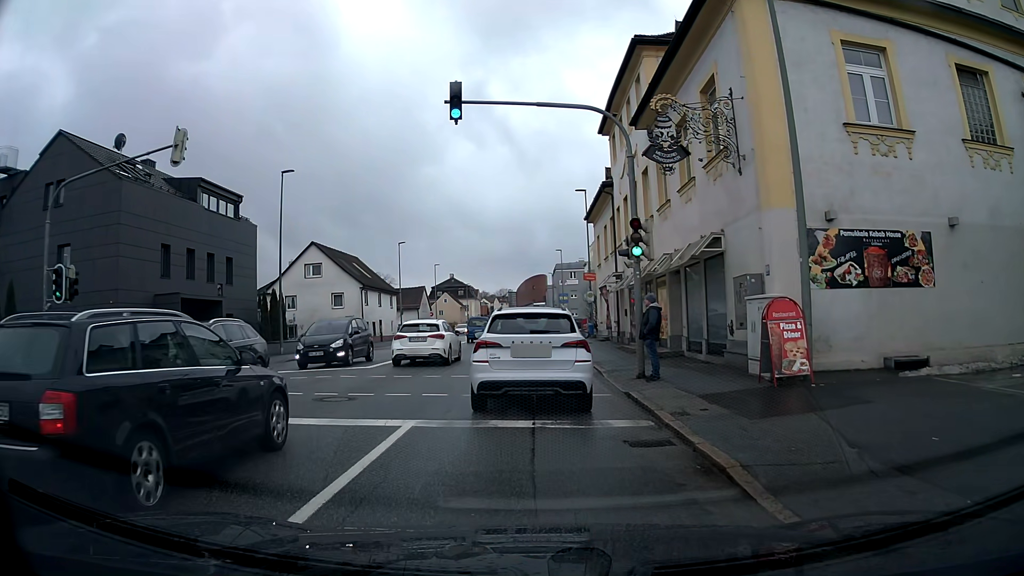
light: Day
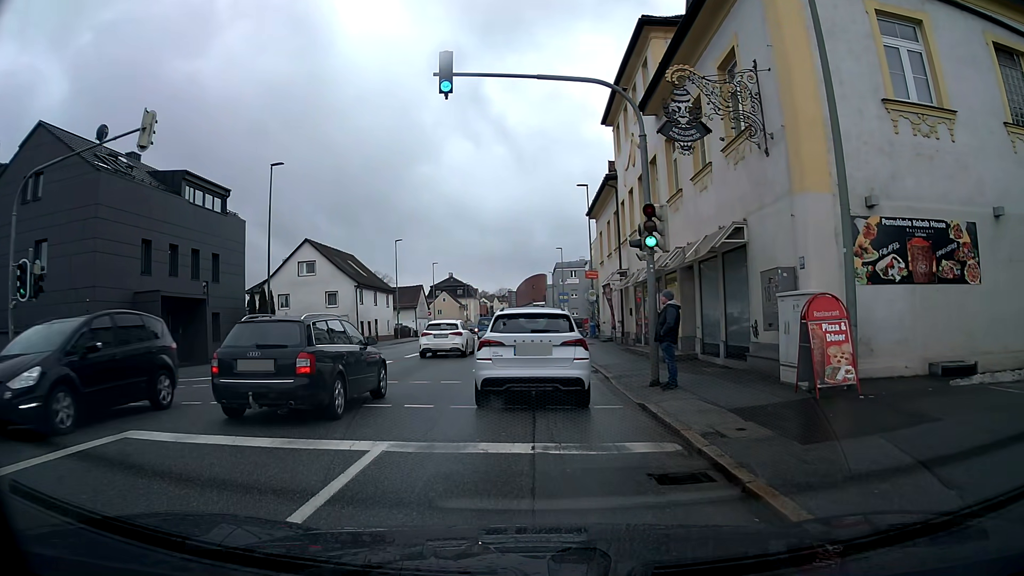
(0.0, +1.6) m; 0°
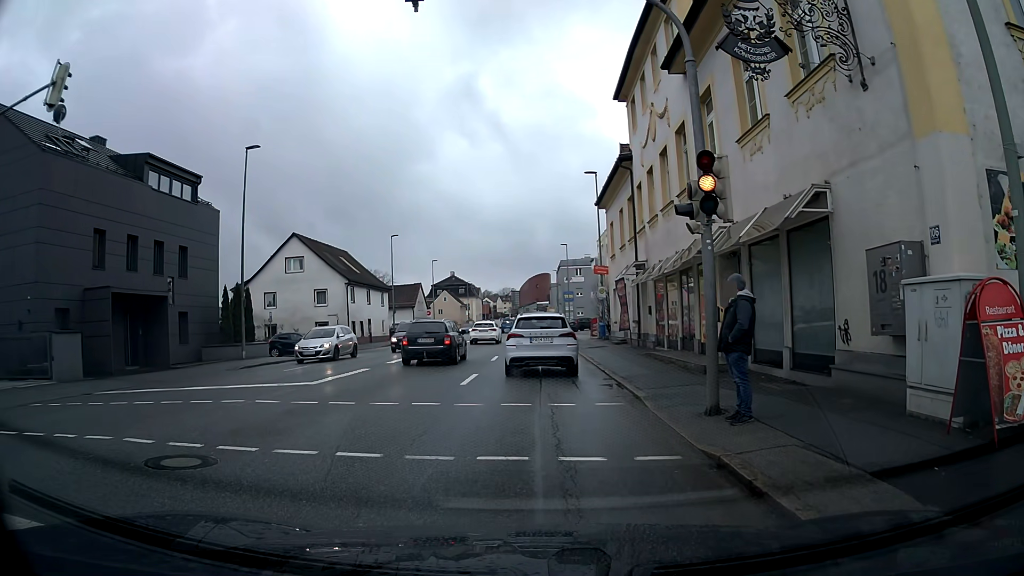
(0.0, +3.9) m; 0°
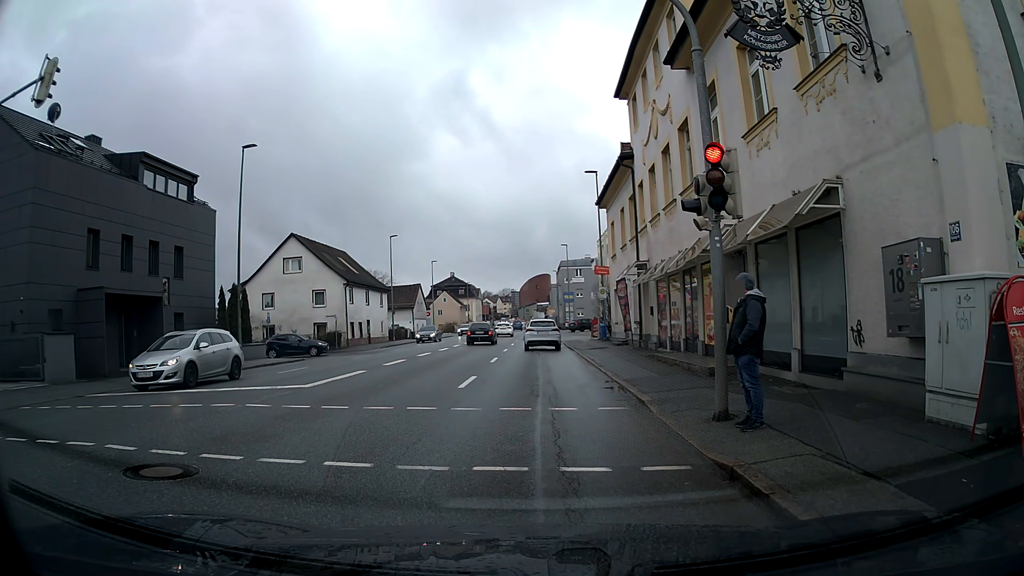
(0.0, +0.5) m; 0°
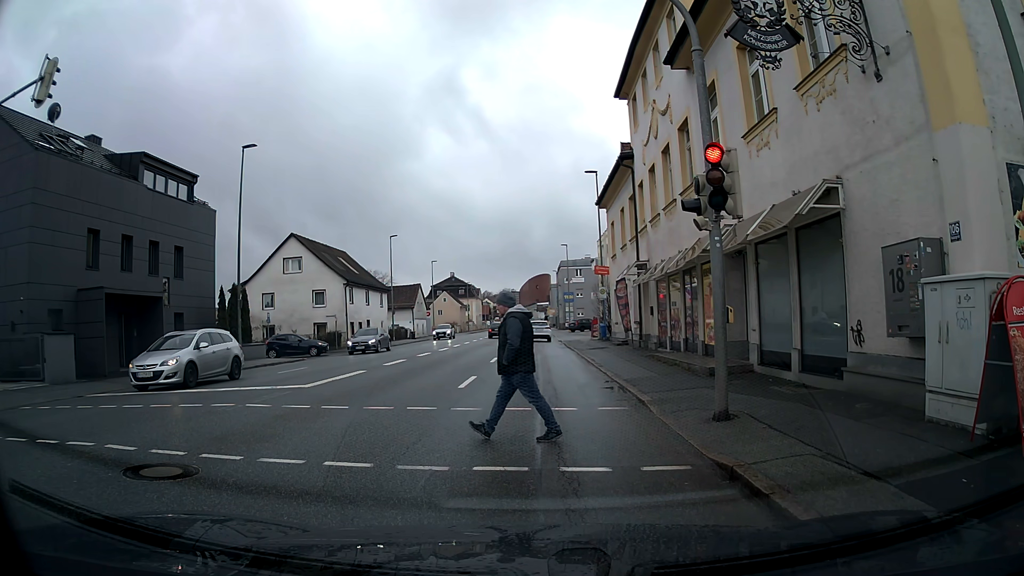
(0.0, 0.0) m; 0°
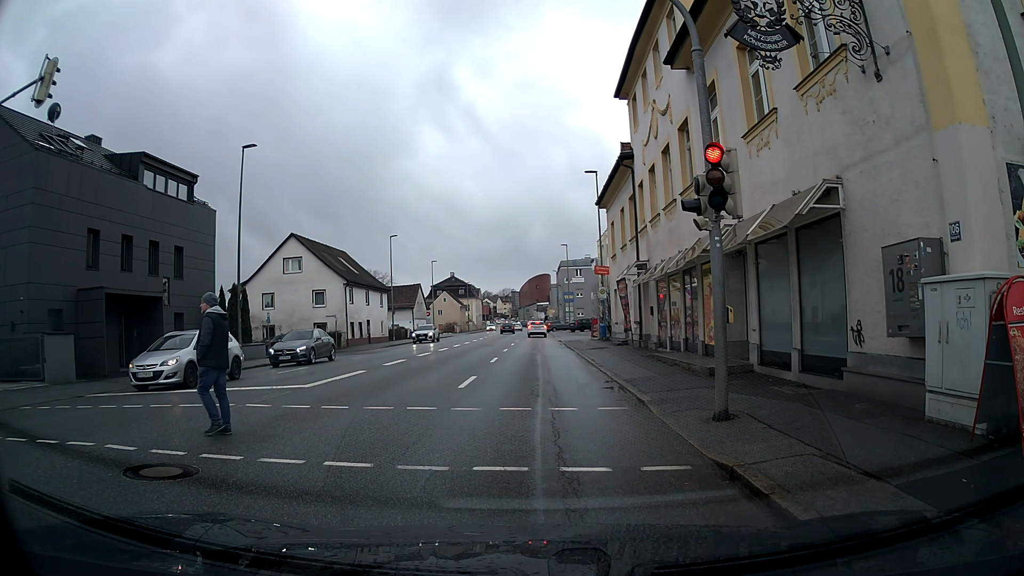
(0.0, 0.0) m; 0°
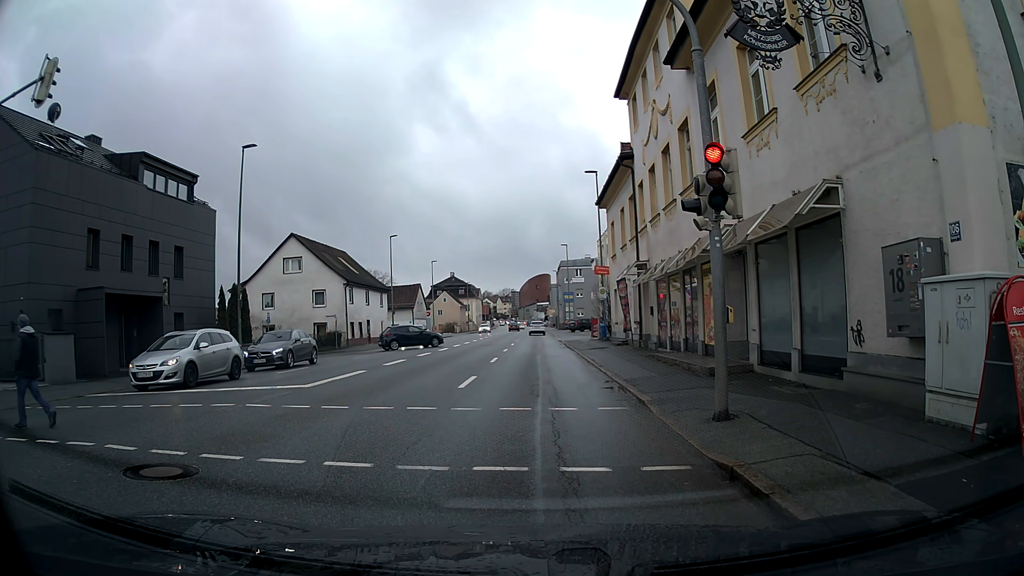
(0.0, 0.0) m; 0°
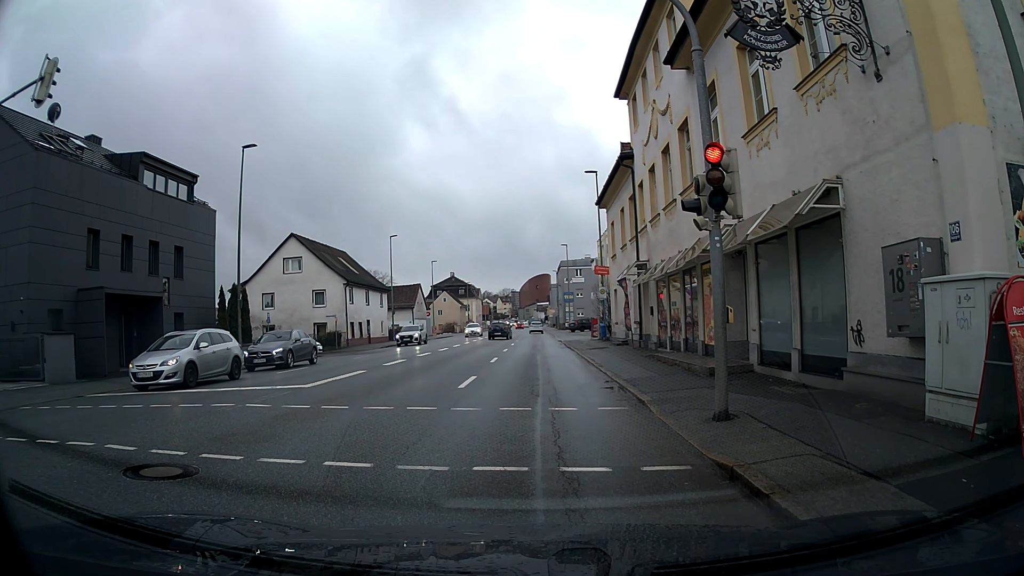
(0.0, 0.0) m; 0°
(0, +10) (0, +20) (0, +30) (0, +40) (0, +50) (0, +60) (0, +70) (0, +80) (0, +90) (0, +100) m
